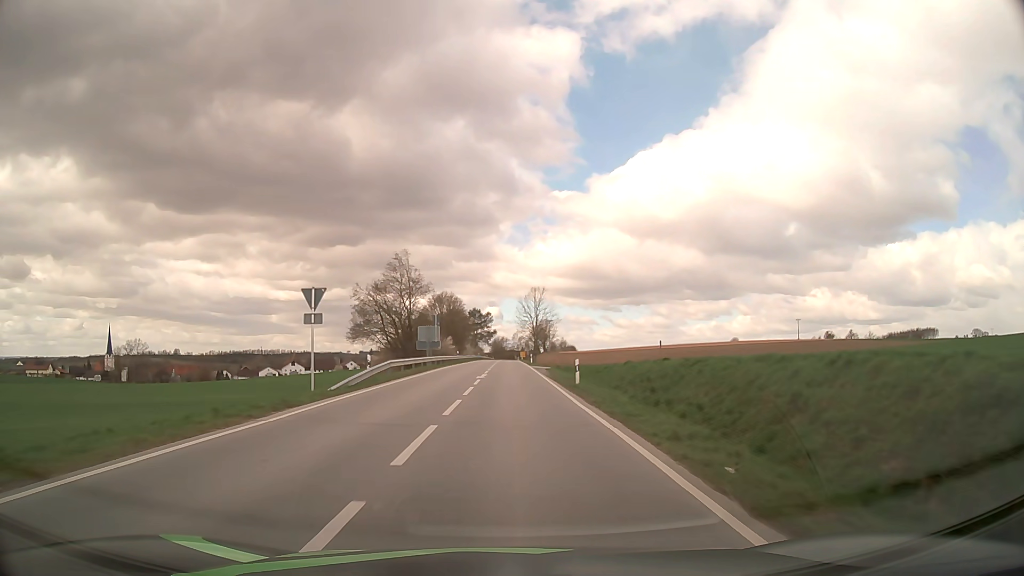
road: secondary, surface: asphalt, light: Day
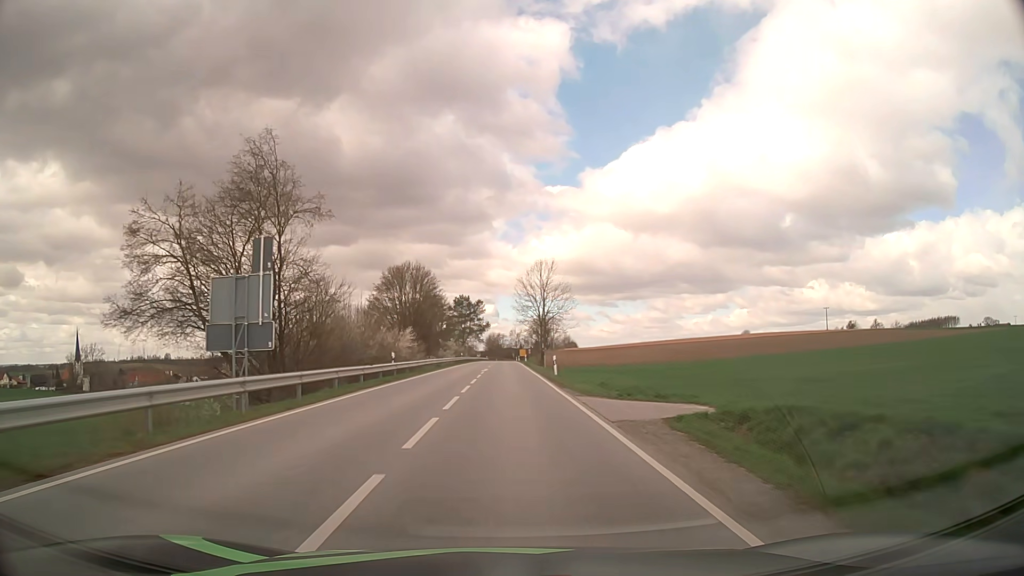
(+0.1, +41.1) m; 0°
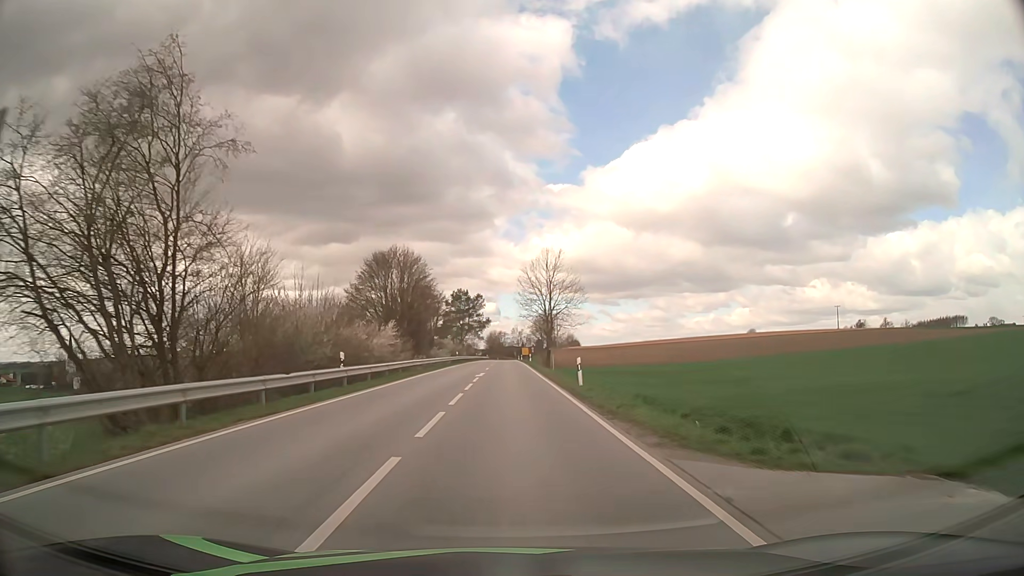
(0.0, +11.0) m; 0°
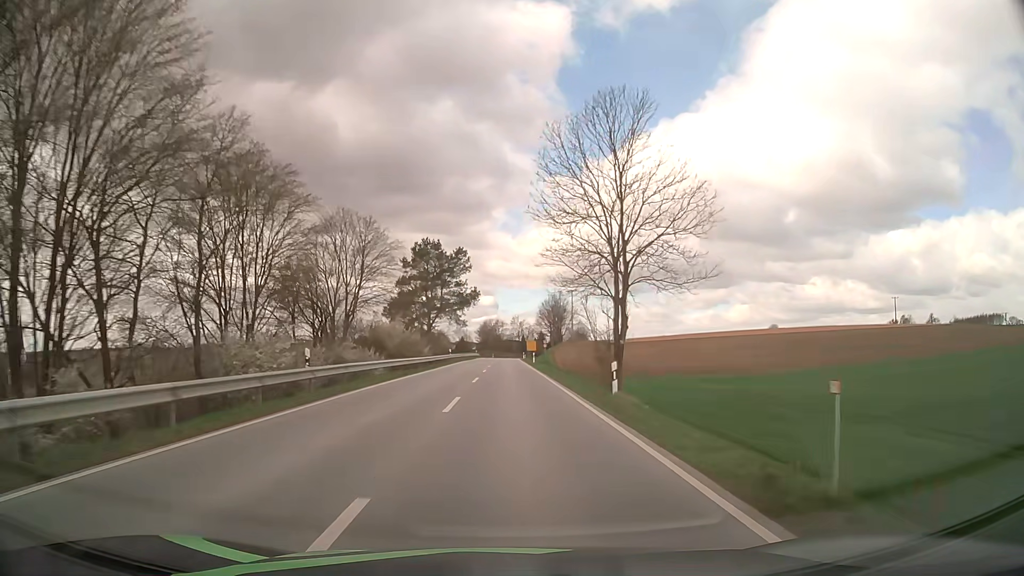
(-0.1, +57.3) m; 0°
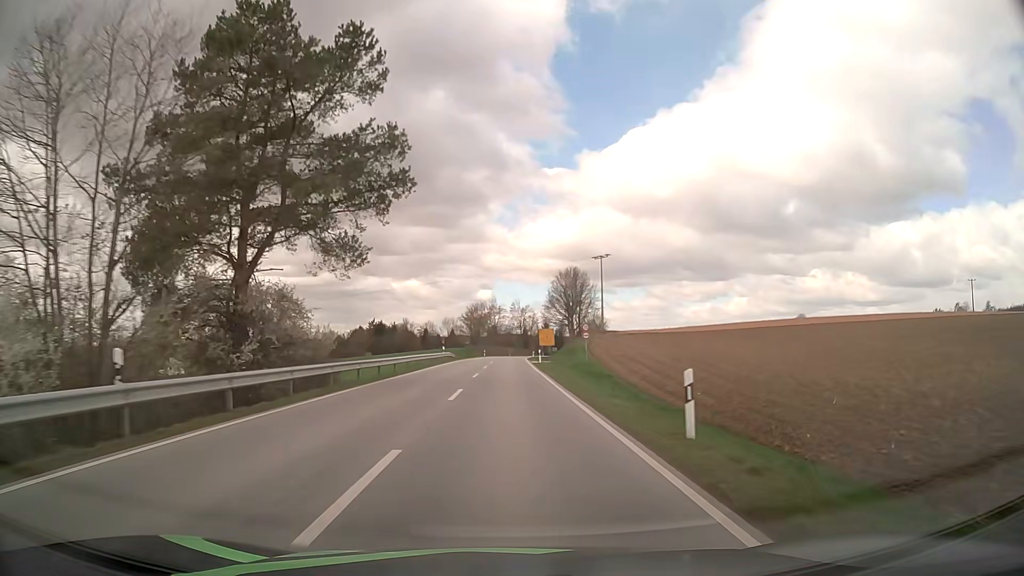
(+0.2, +57.5) m; 0°
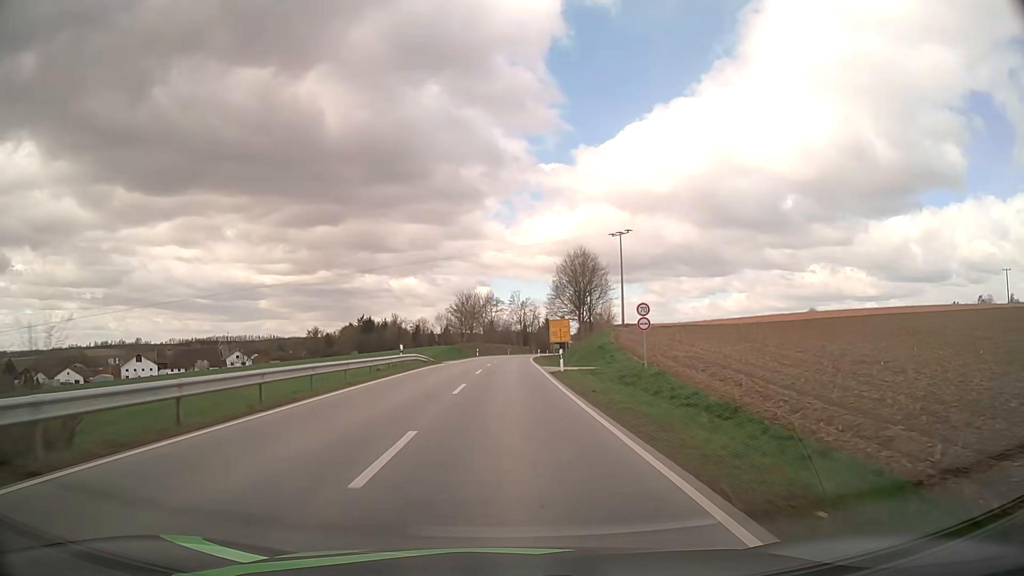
(0.0, +22.3) m; 0°
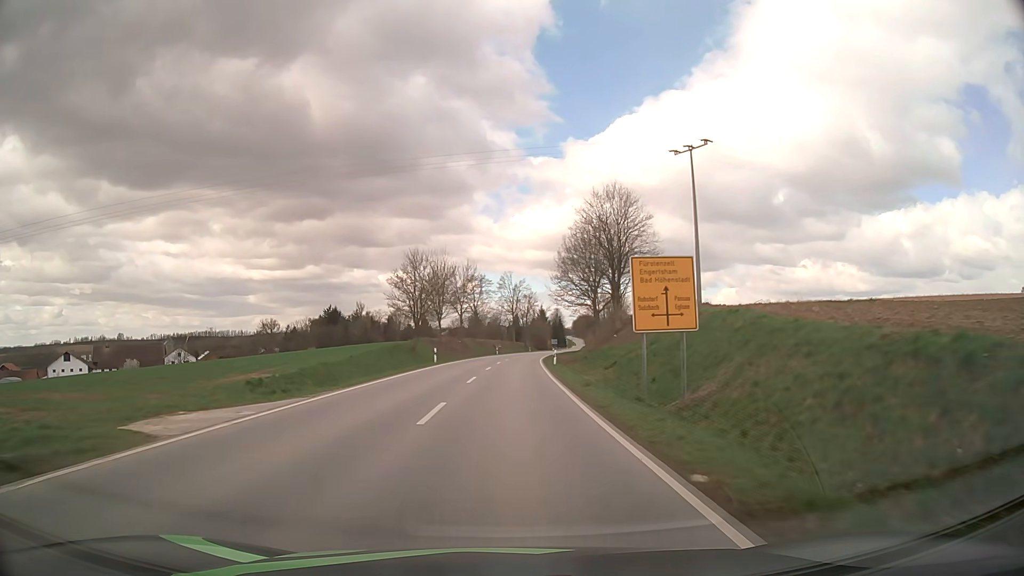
(+0.1, +42.9) m; +1°
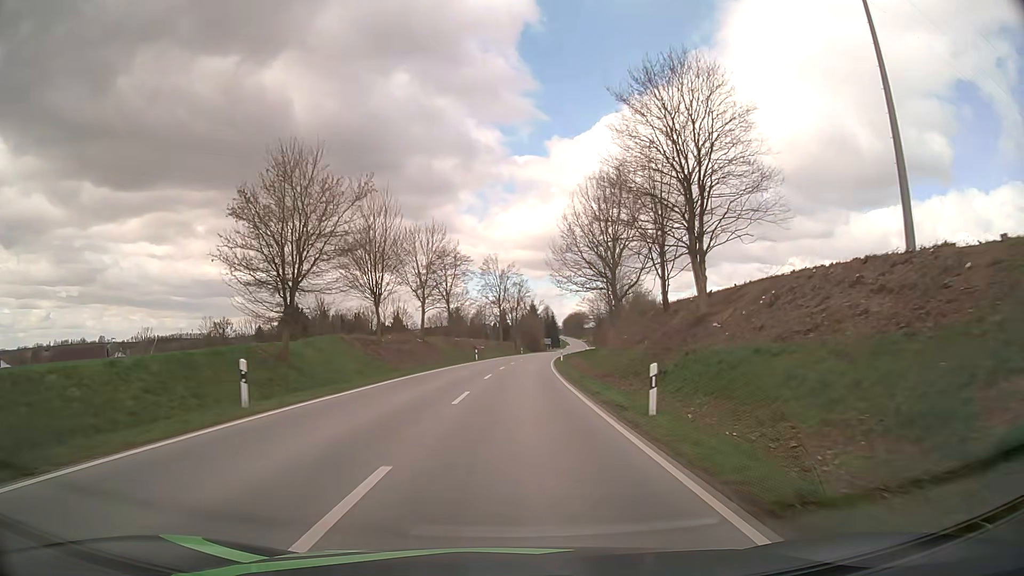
(+0.2, +32.3) m; +1°
(0, +10) (0, +20) (+1, +30) (+1, +40) (+2, +50) (+2, +60) (+3, +70) (+4, +80) (+5, +90) (+6, +100) m
